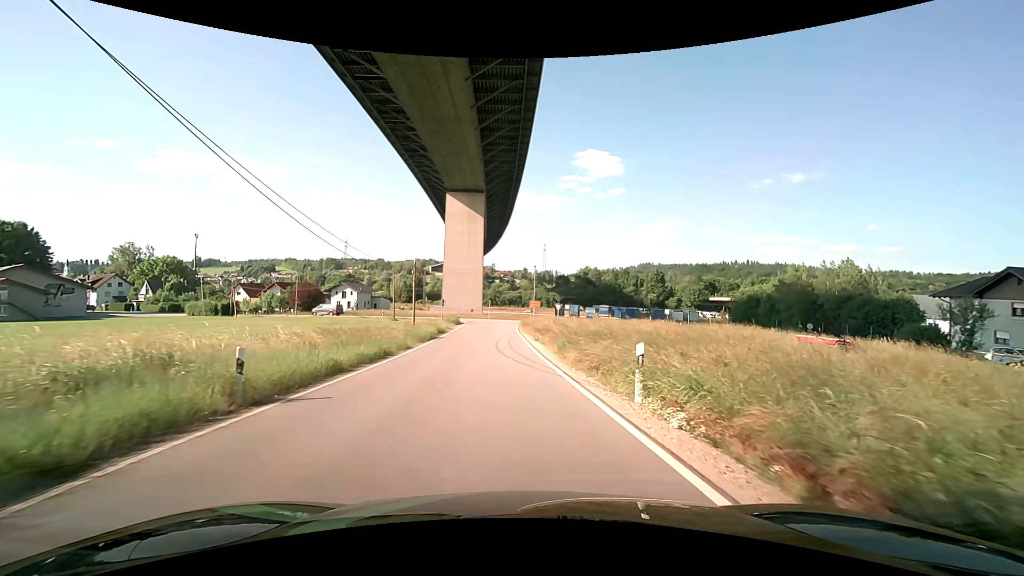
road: unclassified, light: Day
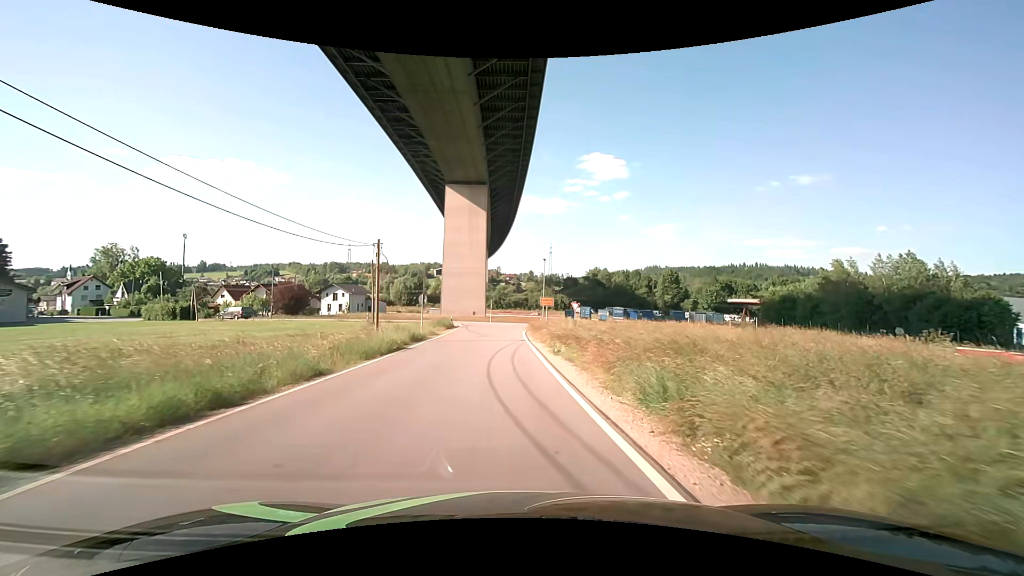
(-0.1, +11.4) m; -2°
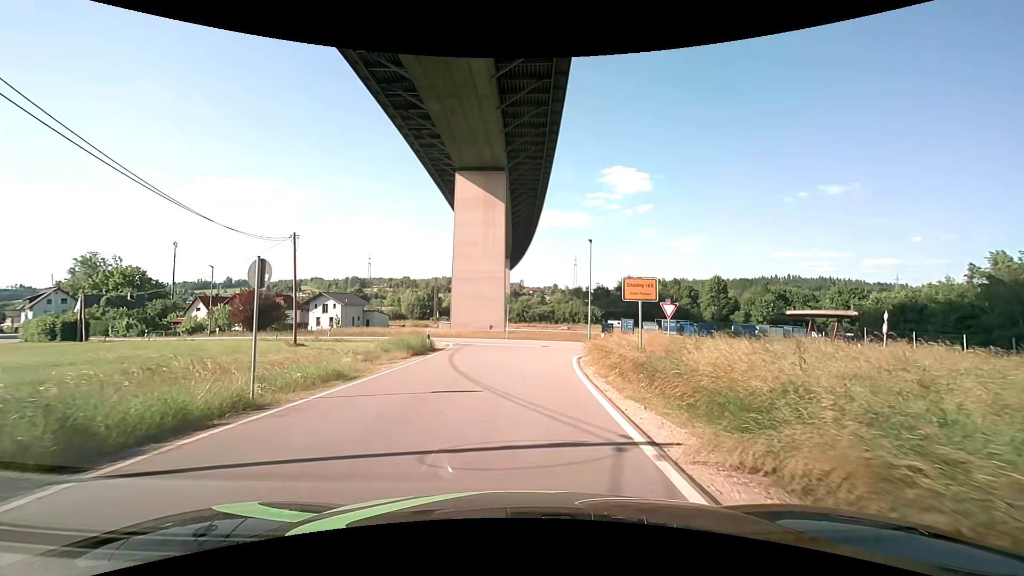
(-0.5, +22.3) m; -3°
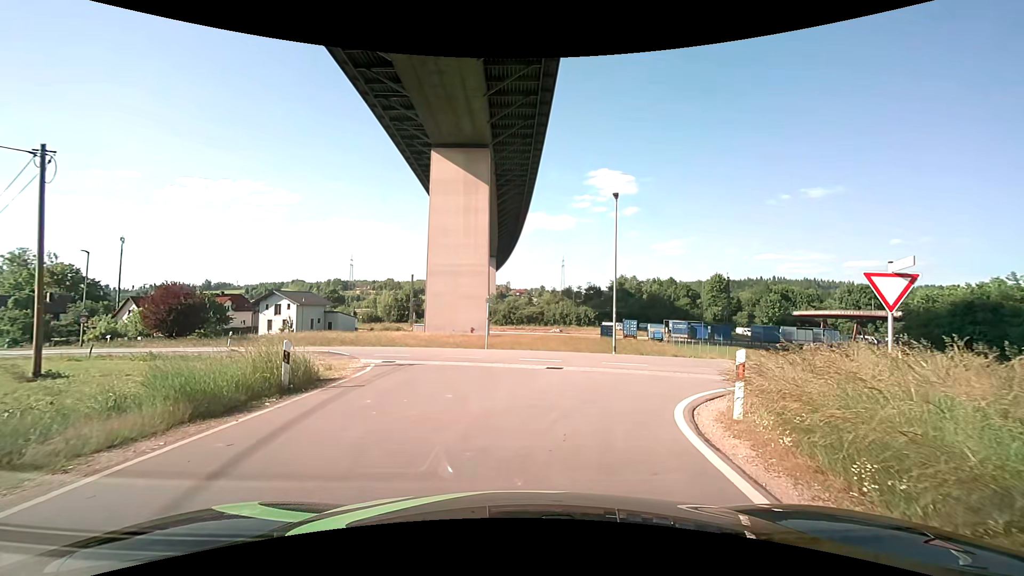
(+0.1, +14.3) m; +2°
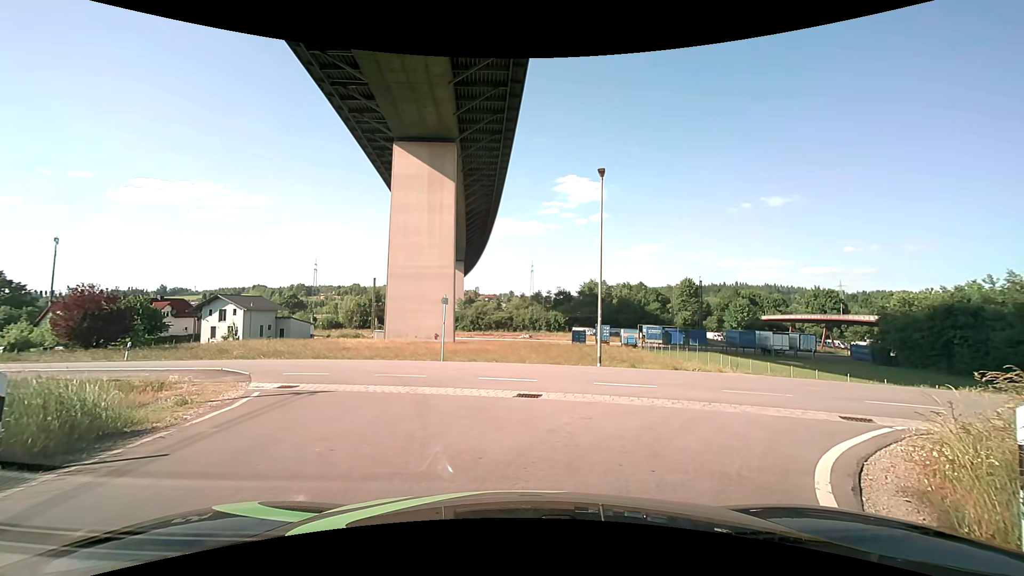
(+0.1, +4.8) m; +2°
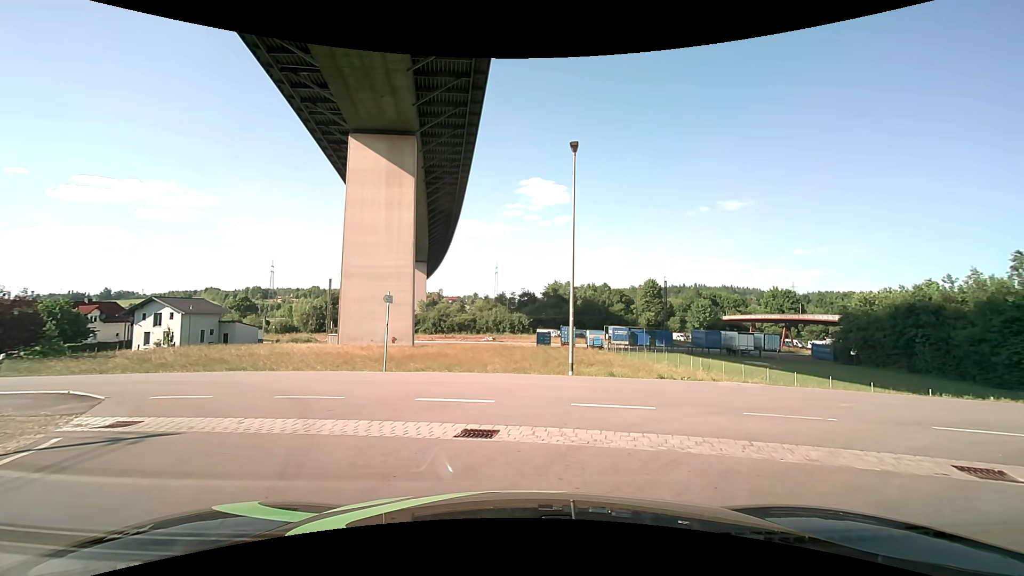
(+0.2, +3.5) m; +5°
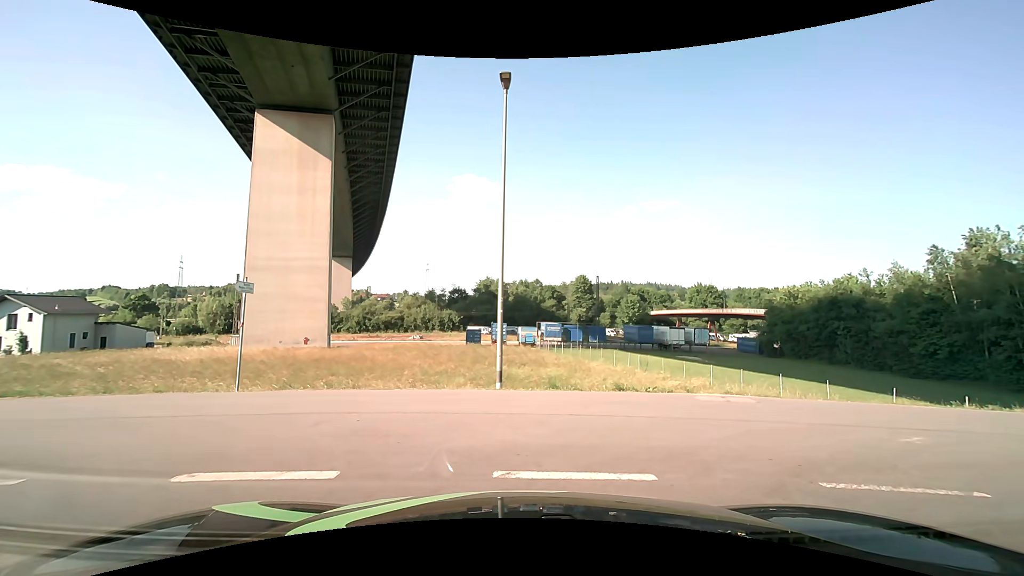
(+0.3, +4.7) m; +8°
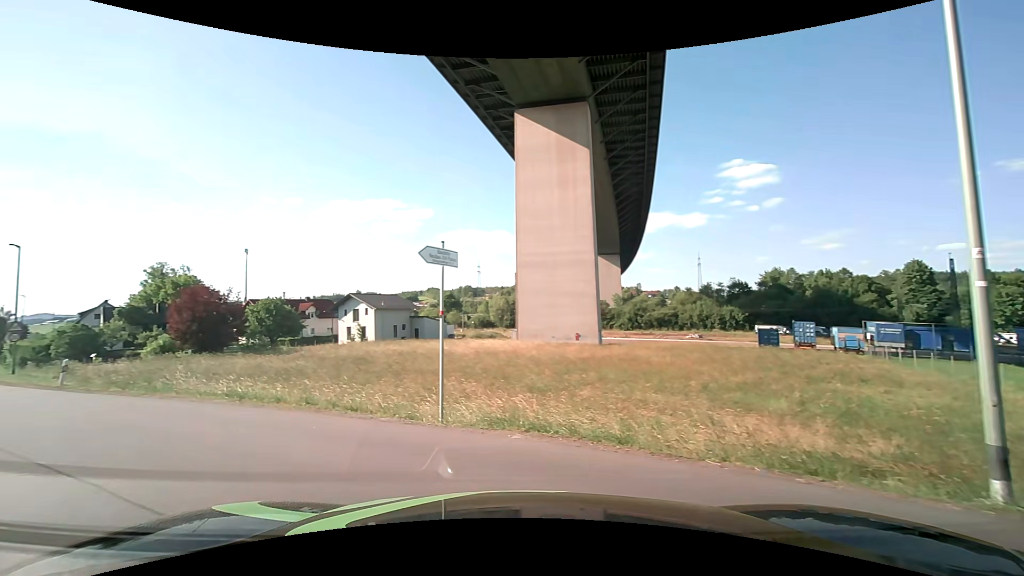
(-0.9, +6.9) m; -28°
